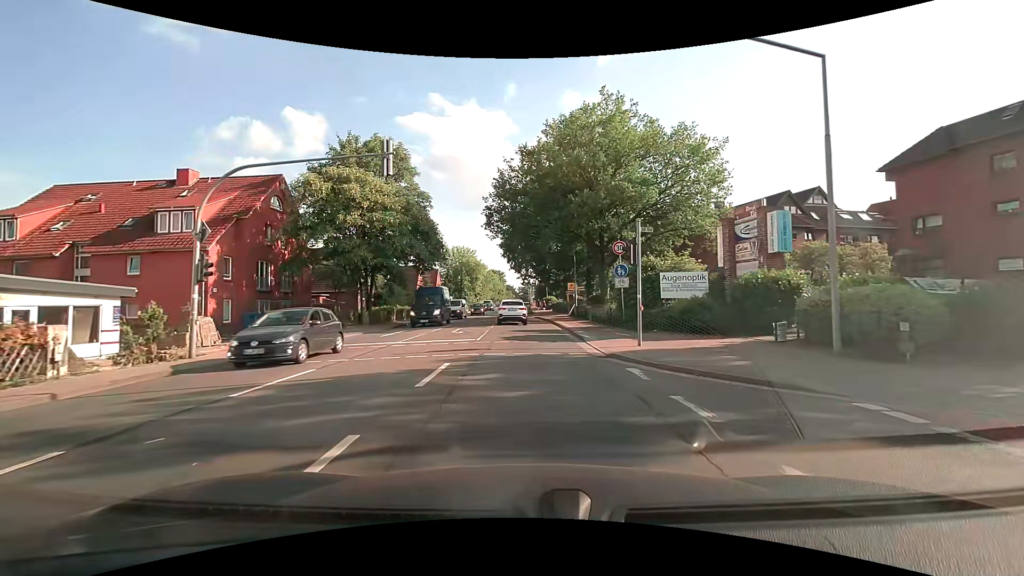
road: secondary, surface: asphalt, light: Day
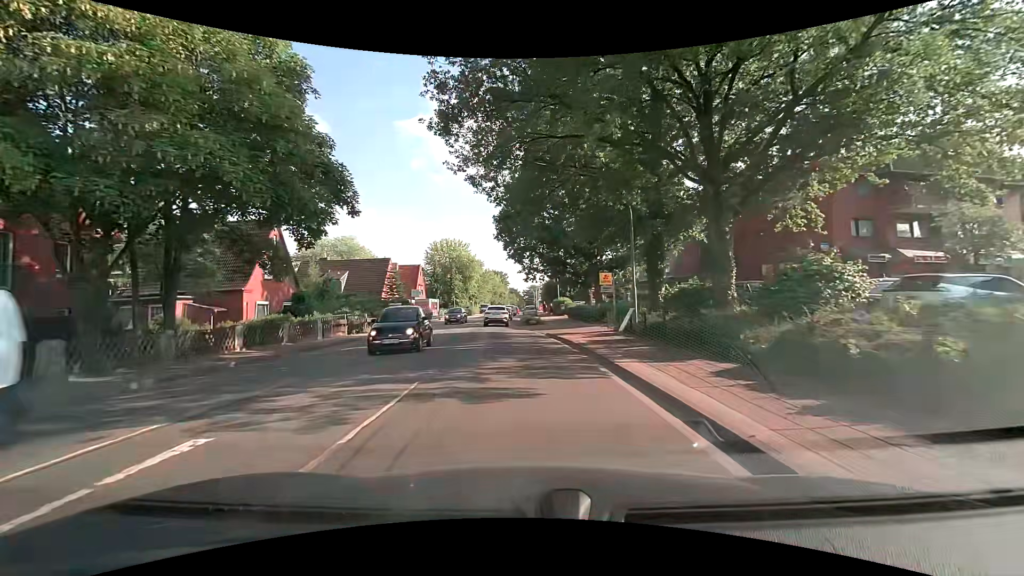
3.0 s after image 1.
(-0.1, +22.3) m; 0°
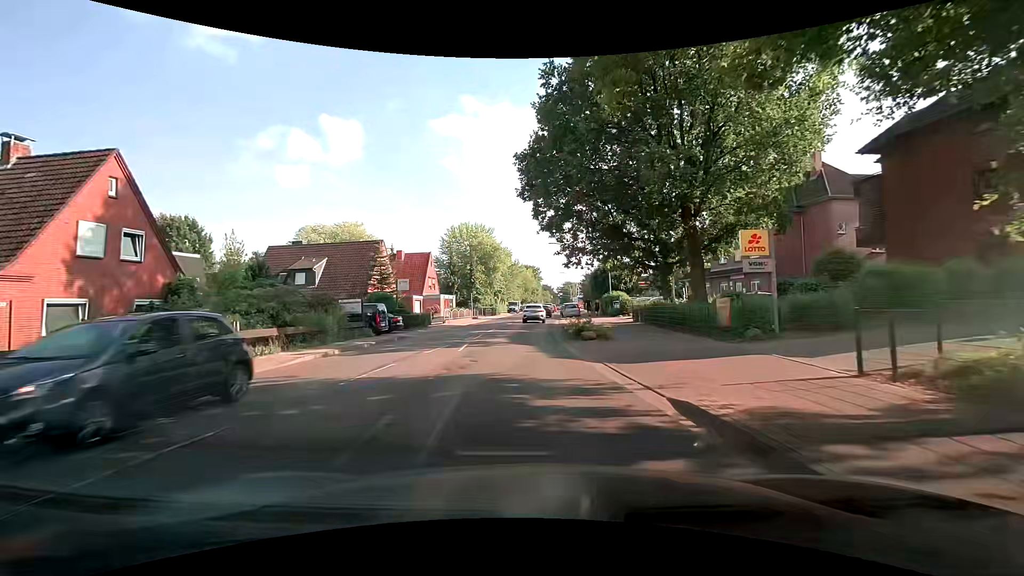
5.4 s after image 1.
(-0.6, +17.8) m; -4°
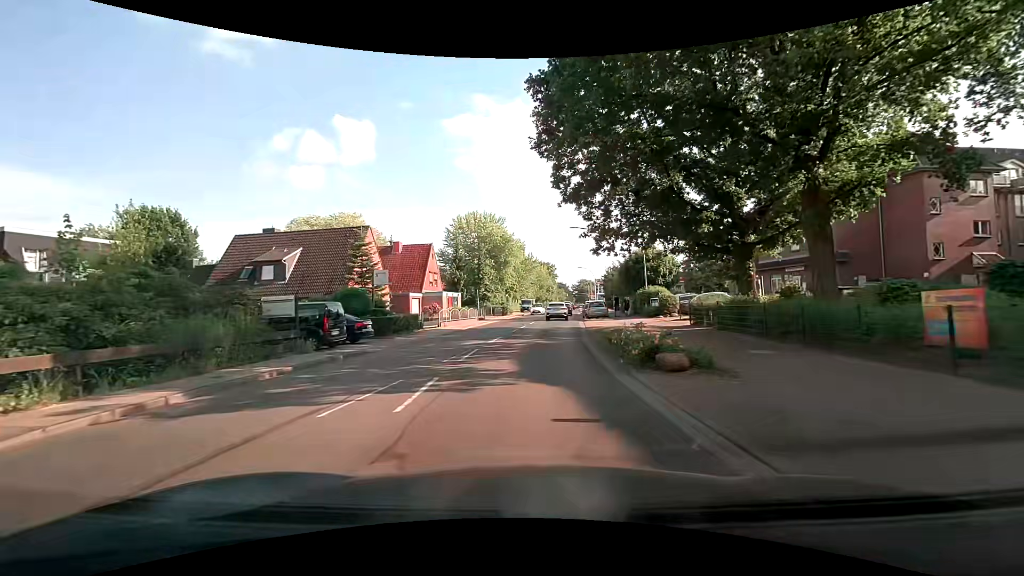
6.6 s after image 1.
(-0.3, +8.9) m; -3°
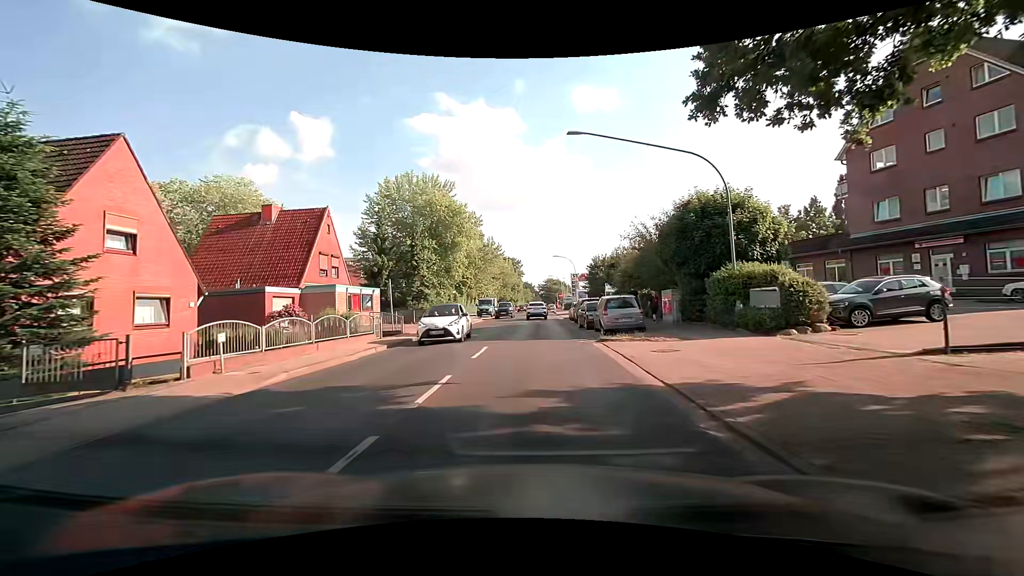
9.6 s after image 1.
(+0.7, +22.4) m; +5°
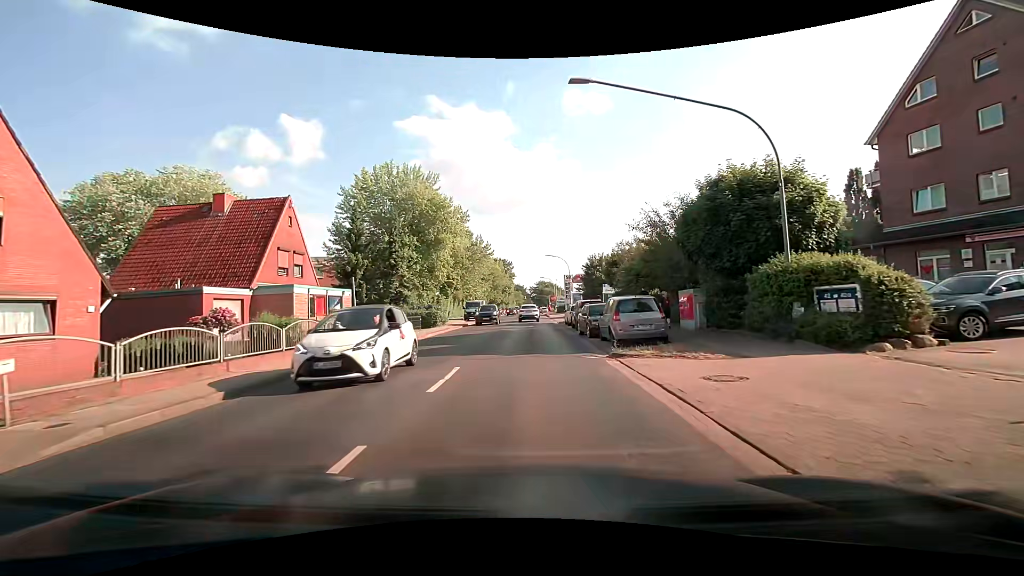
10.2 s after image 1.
(0.0, +4.5) m; 0°
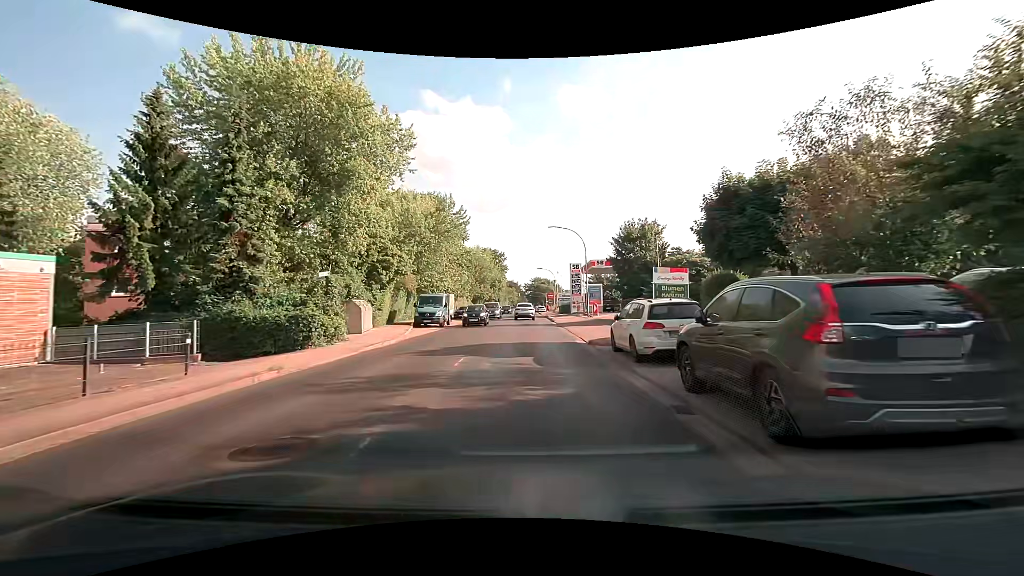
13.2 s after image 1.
(+0.4, +22.4) m; +2°
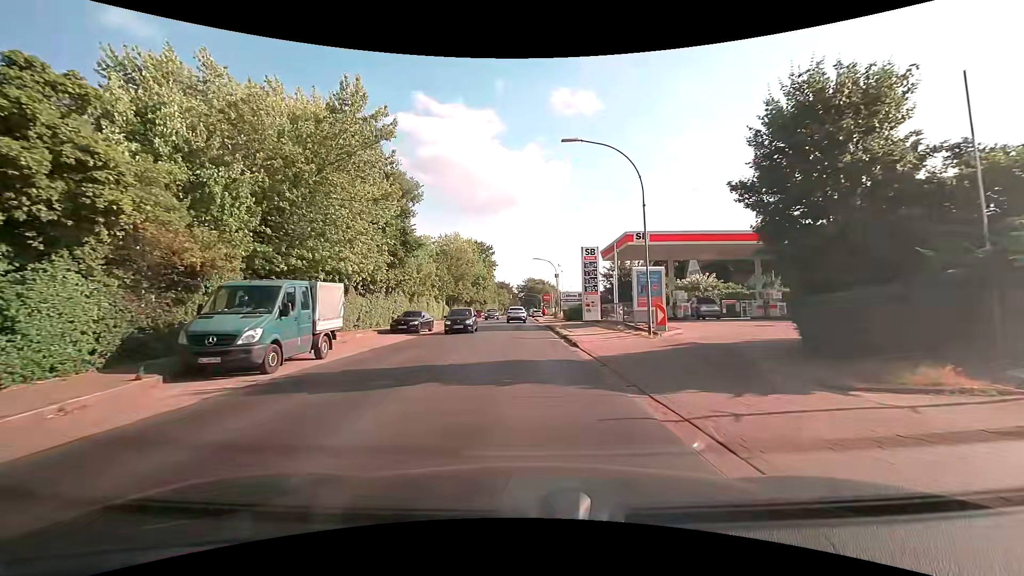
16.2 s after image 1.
(0.0, +22.4) m; 0°
(0, +10) (0, +20) (0, +30) (0, +40) (0, +50) (-1, +60) (-1, +70) (-1, +80) (-1, +90) (-1, +100) m
